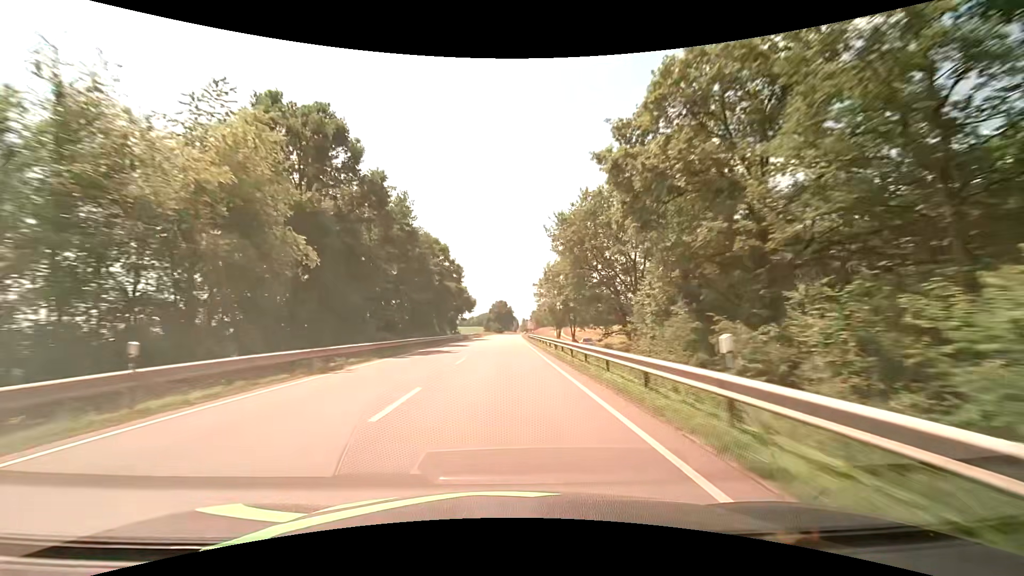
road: secondary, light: Day
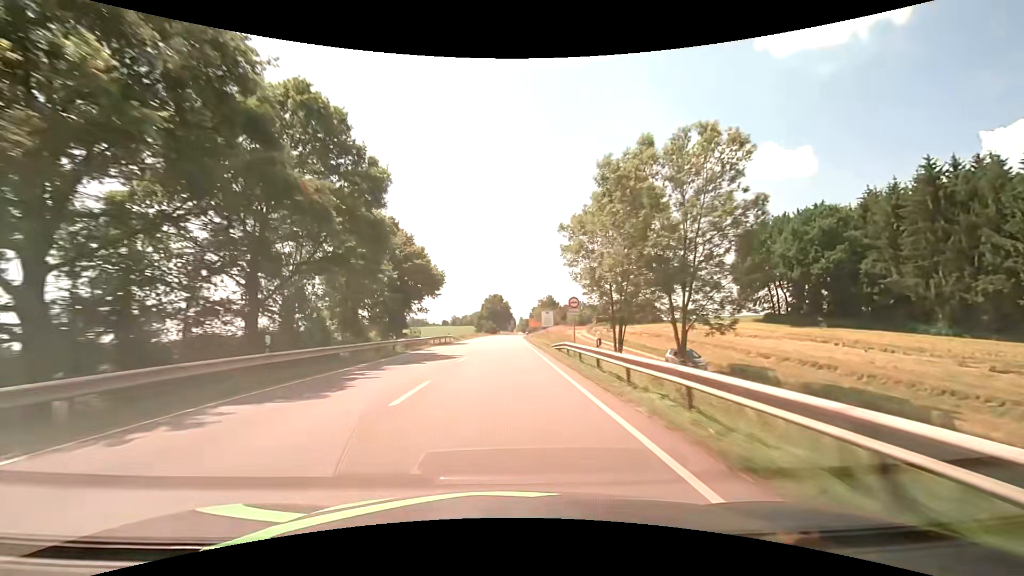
(+0.2, +47.0) m; +1°
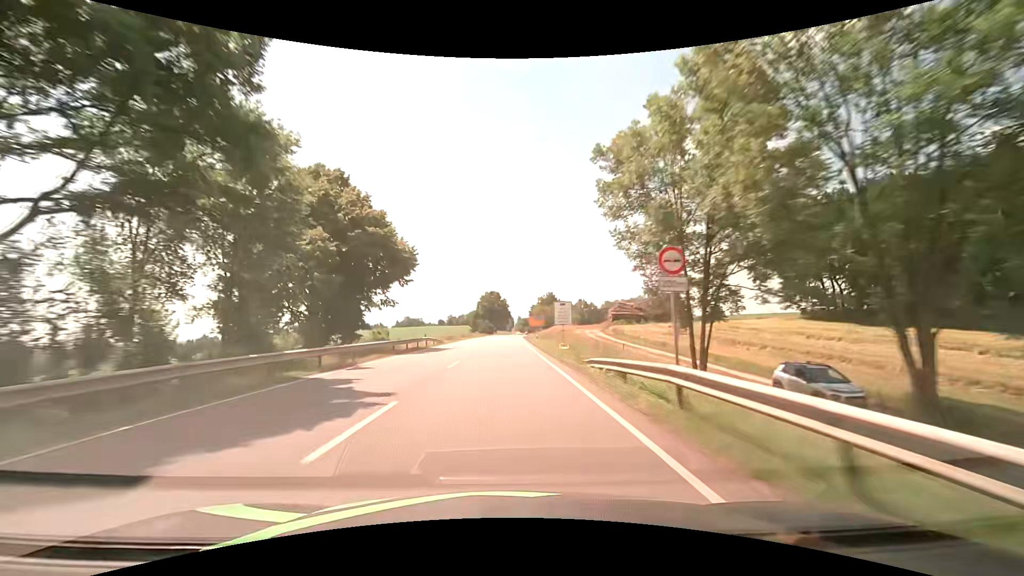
(-0.1, +15.7) m; 0°
(0, +10) (0, +20) (0, +30) (0, +40) (0, +50) (0, +60) (+1, +70) (+1, +80) (+1, +90) (+1, +100) m
